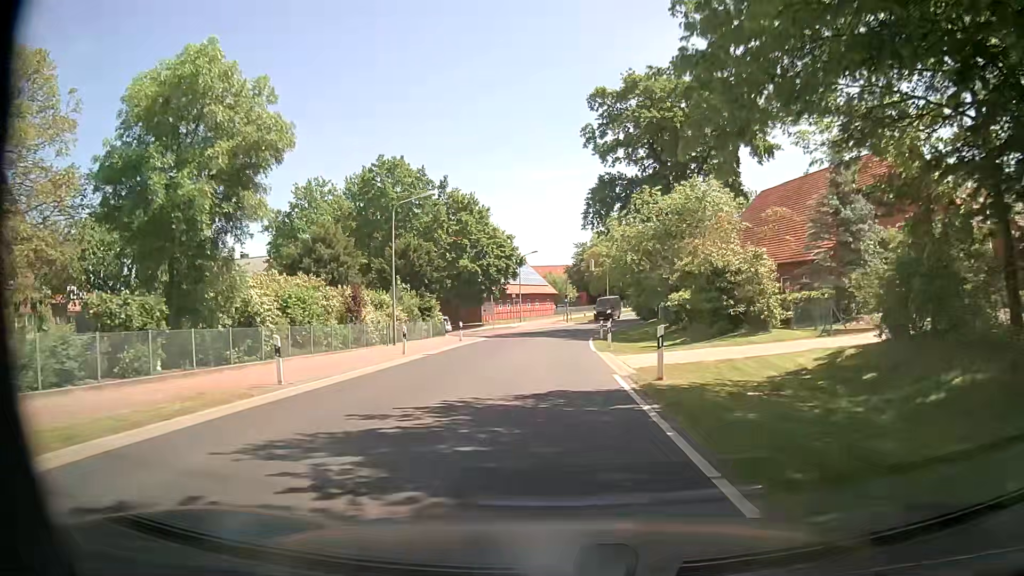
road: secondary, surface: asphalt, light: Day
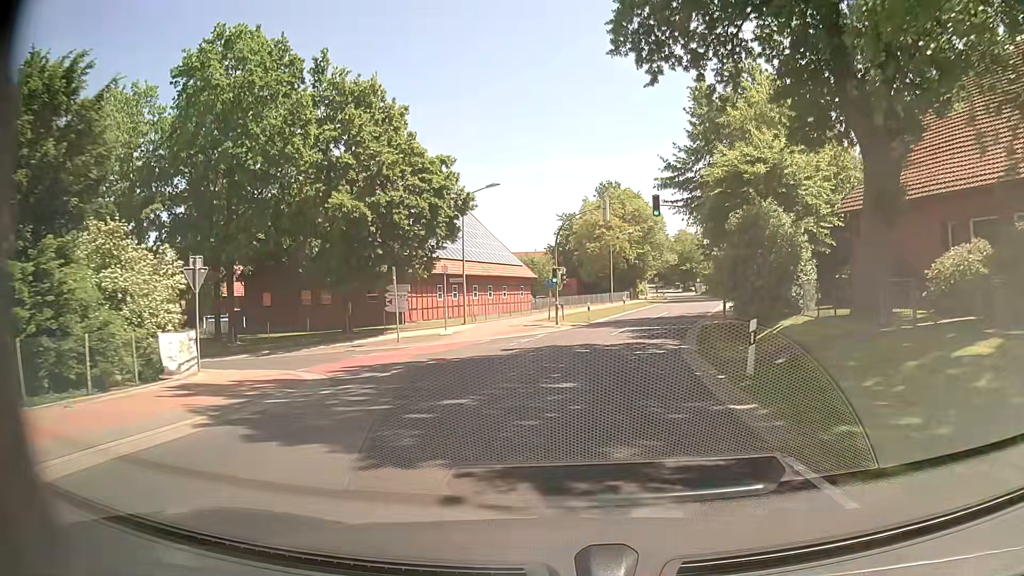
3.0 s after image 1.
(-0.2, +35.8) m; +2°
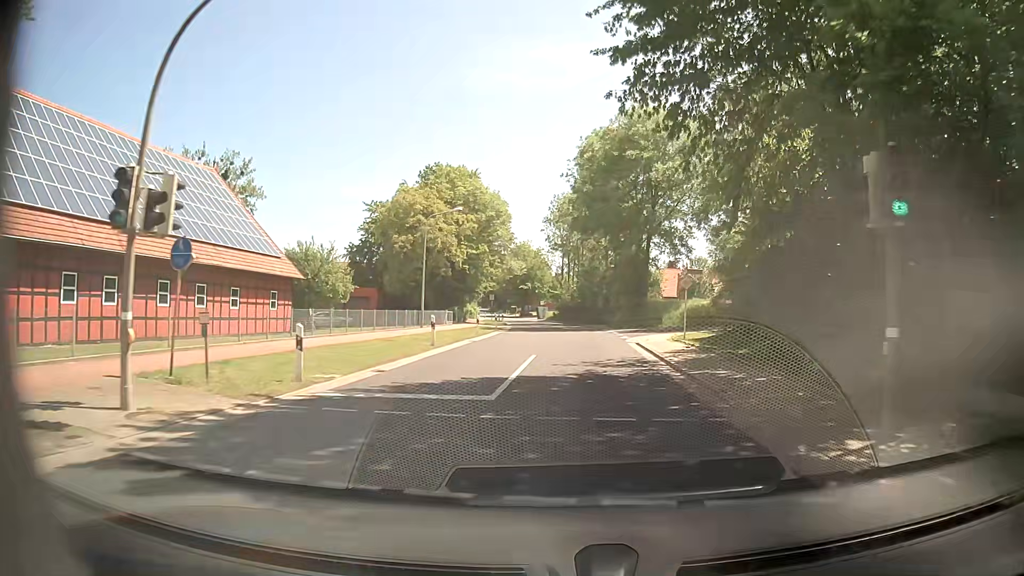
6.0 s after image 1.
(+2.7, +28.3) m; +13°
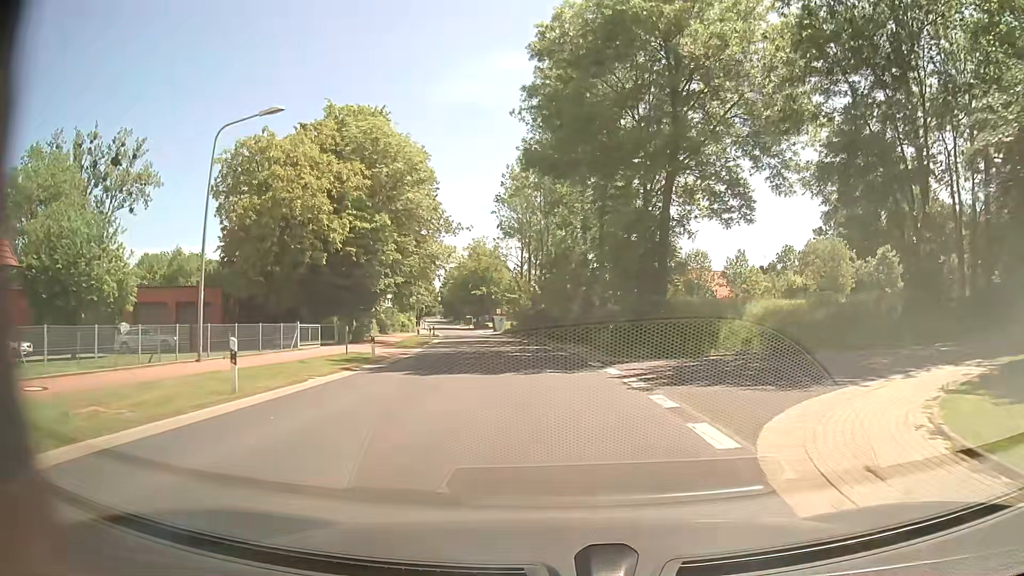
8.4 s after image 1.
(+1.4, +24.5) m; +3°
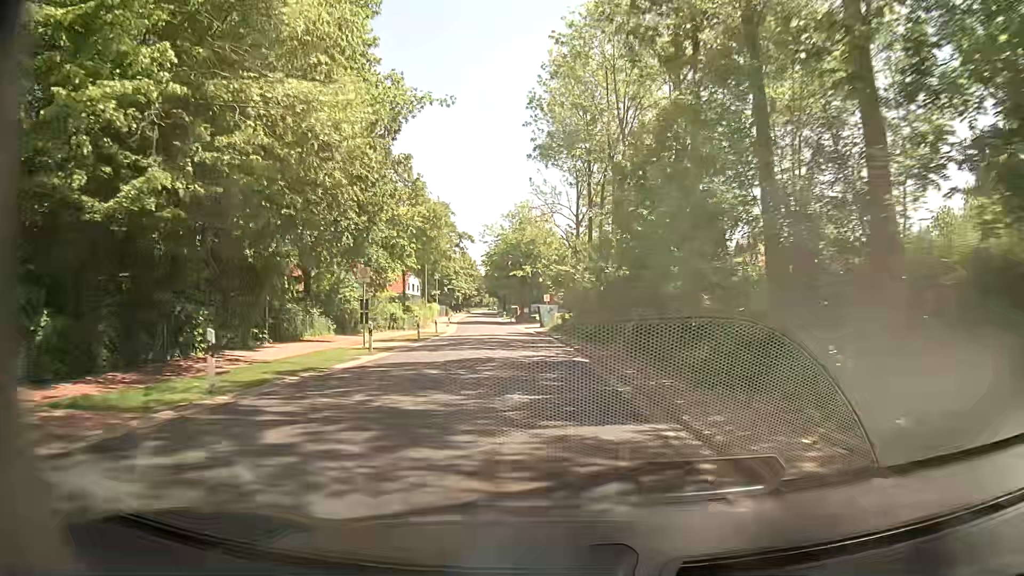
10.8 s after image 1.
(-0.7, +28.4) m; -4°
